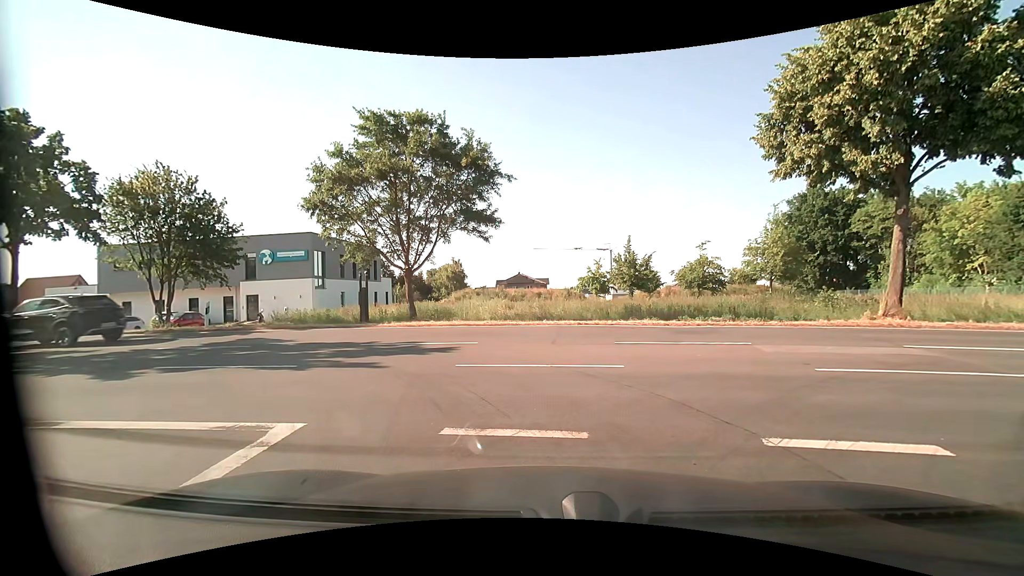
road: residential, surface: asphalt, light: Day
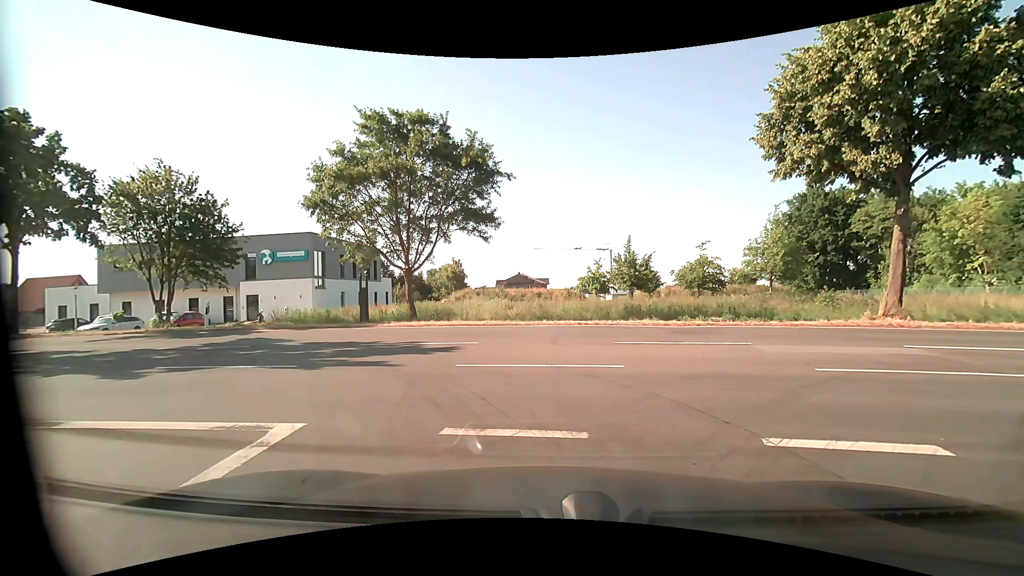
(0.0, 0.0) m; 0°
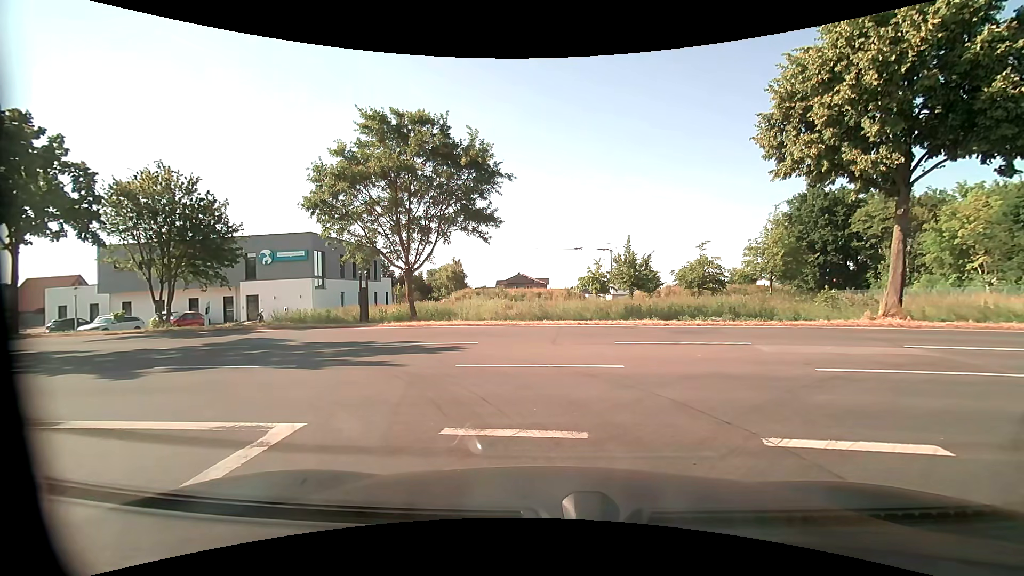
(0.0, 0.0) m; 0°
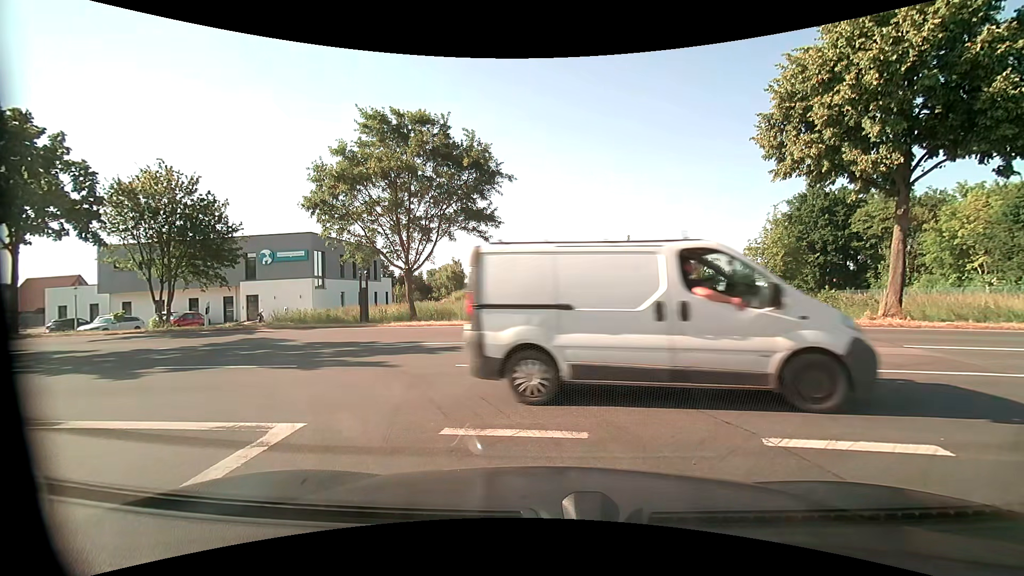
(0.0, 0.0) m; 0°
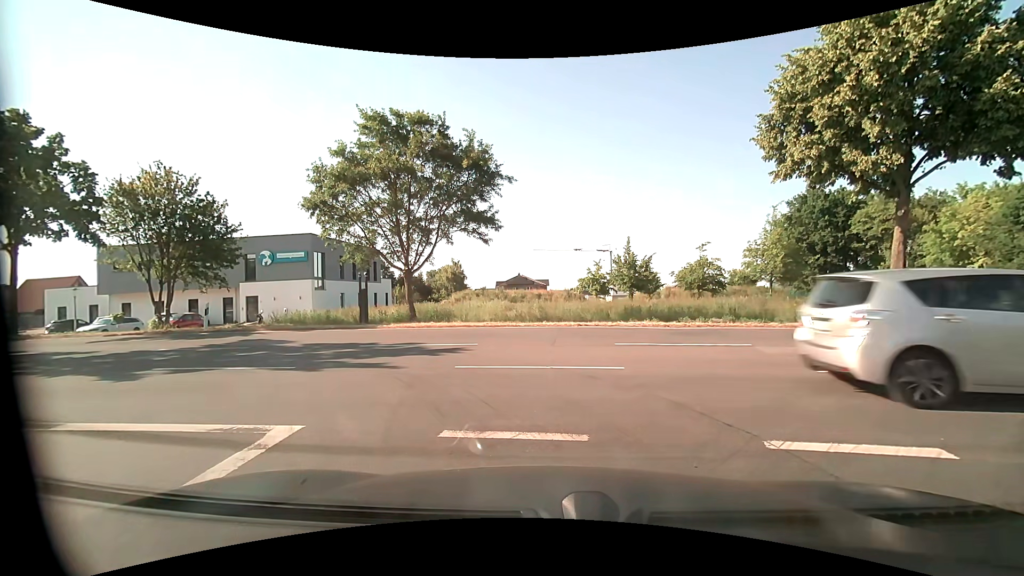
(0.0, 0.0) m; 0°
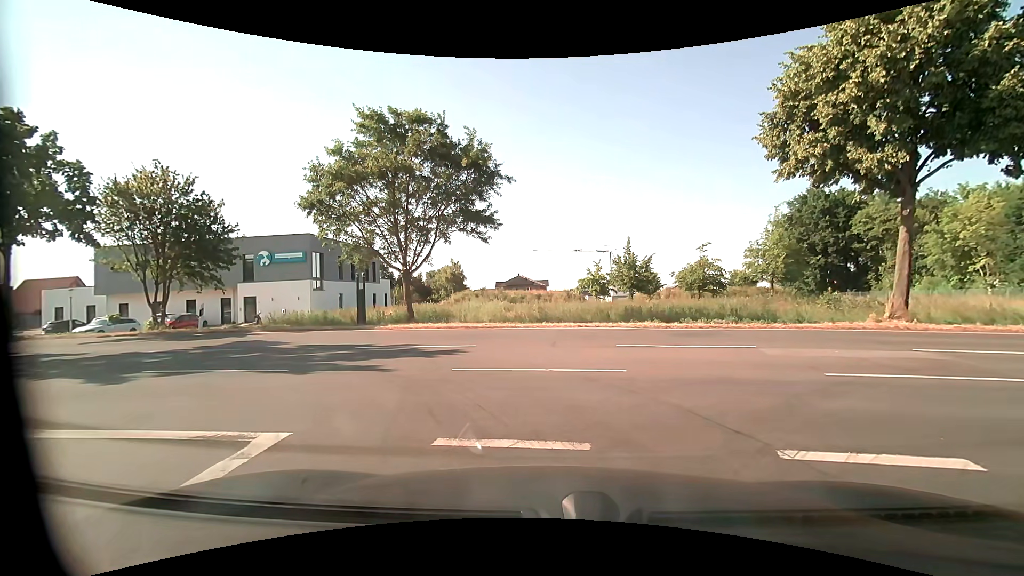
(0.0, +0.3) m; 0°
